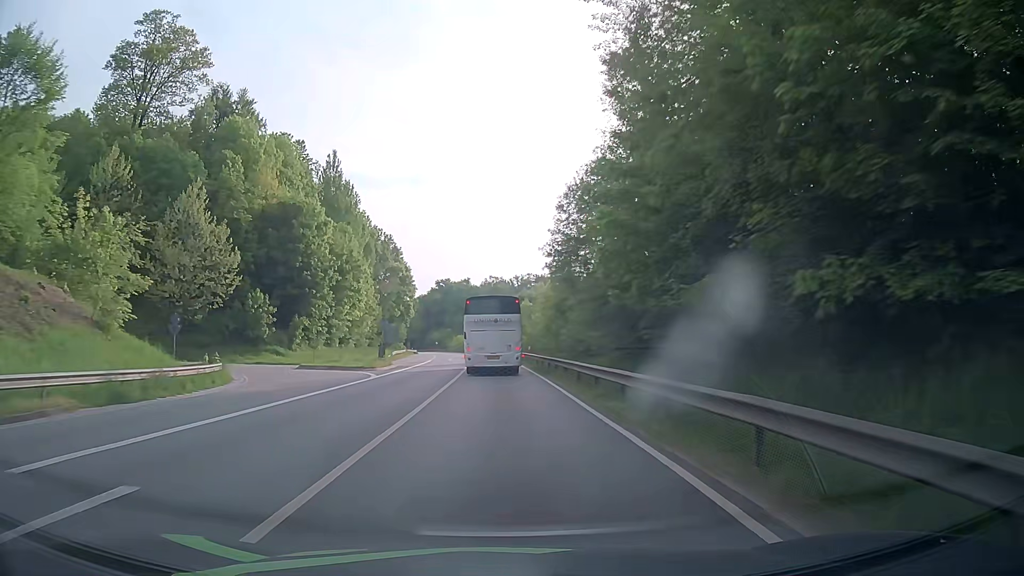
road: primary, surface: asphalt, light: Day
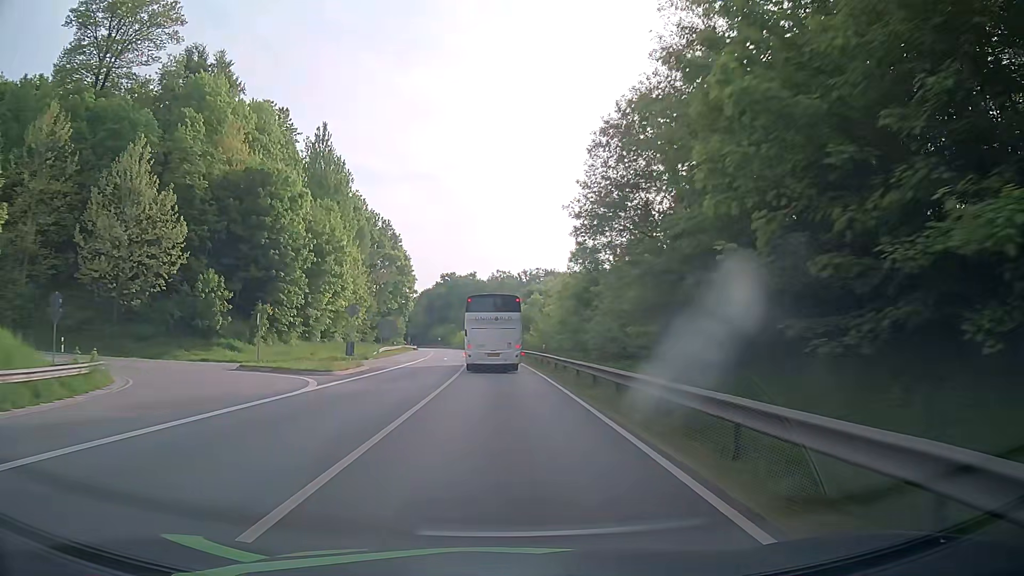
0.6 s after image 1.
(-0.1, +11.4) m; 0°
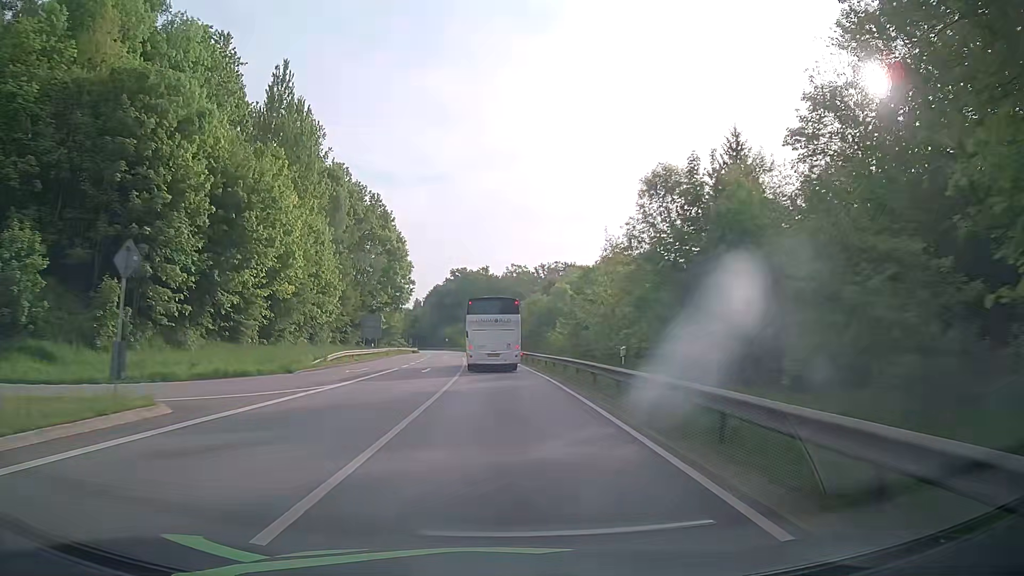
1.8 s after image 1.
(-0.4, +23.1) m; -2°
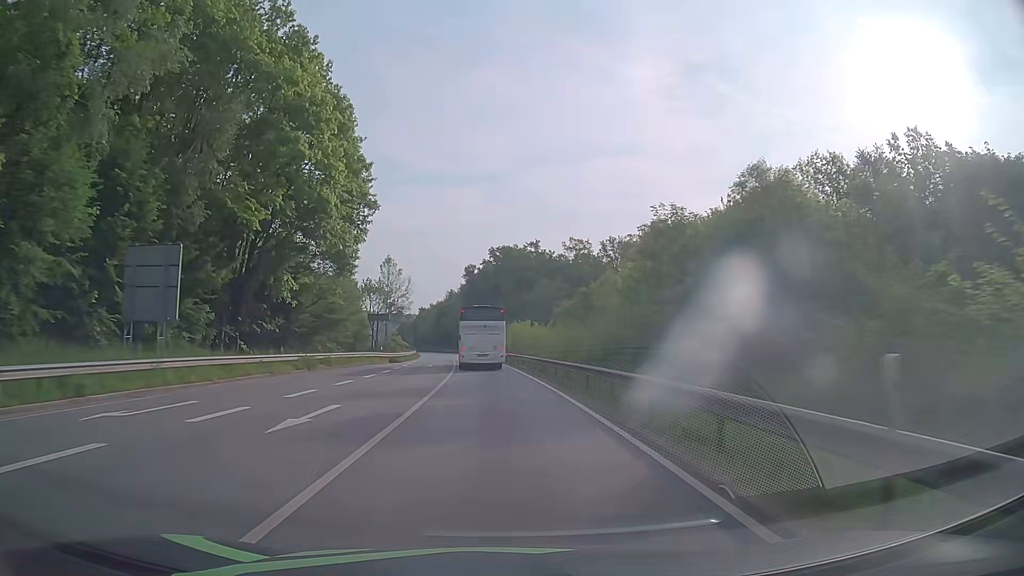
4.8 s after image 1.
(-1.9, +60.5) m; -4°
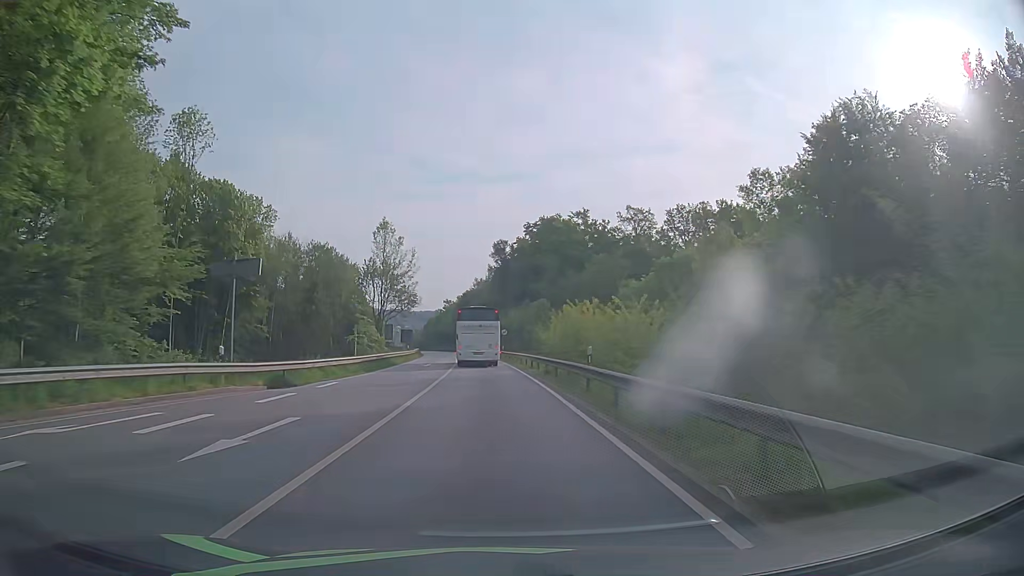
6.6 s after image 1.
(-1.1, +38.1) m; -3°
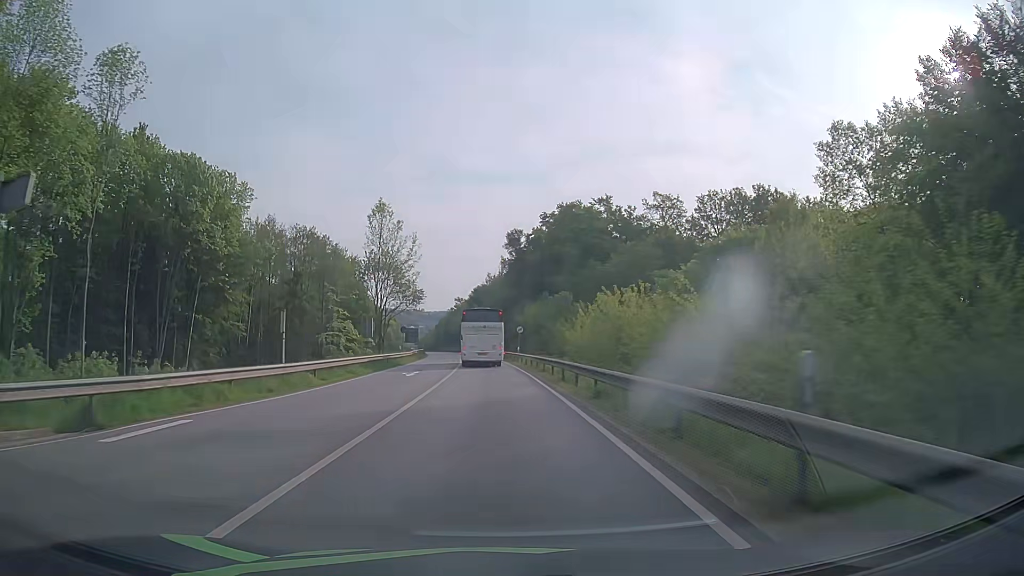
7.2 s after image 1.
(-0.1, +13.0) m; -1°
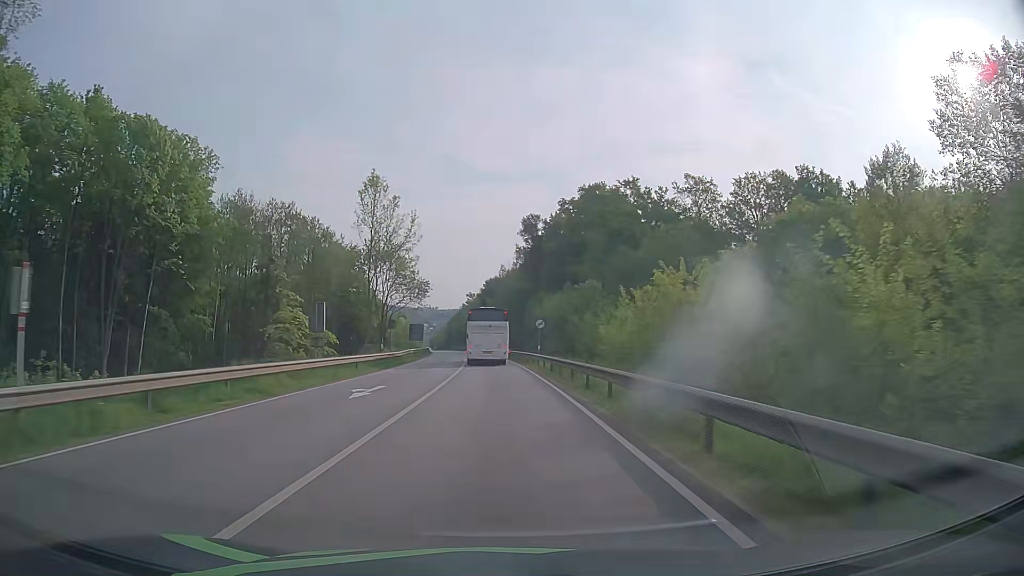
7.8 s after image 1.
(-0.2, +13.1) m; -1°
(0, +10) (0, +20) (-1, +30) (-1, +40) (-2, +50) (-2, +60) (-3, +70) (-4, +80) (-5, +90) (-6, +100) m
